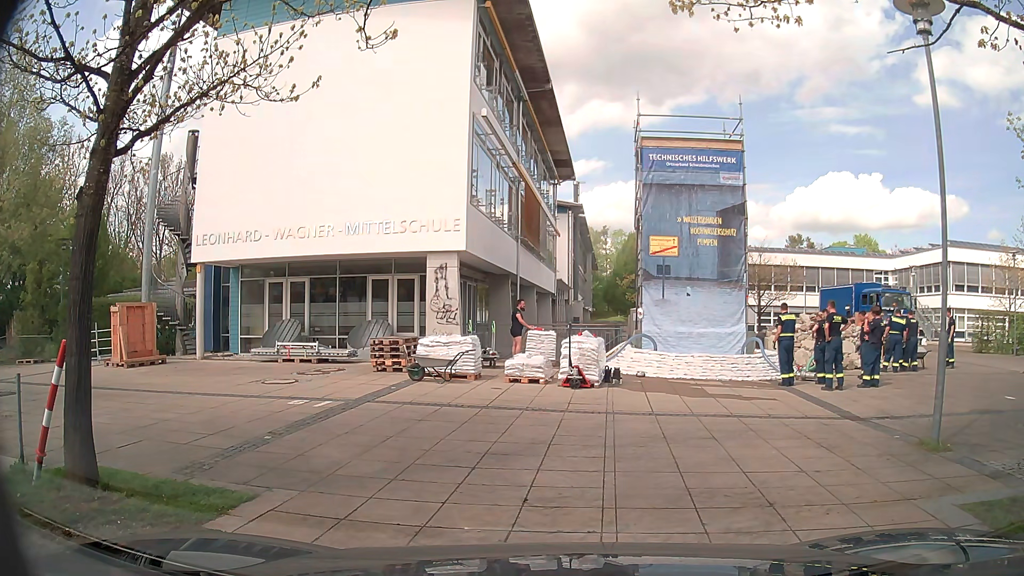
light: Day
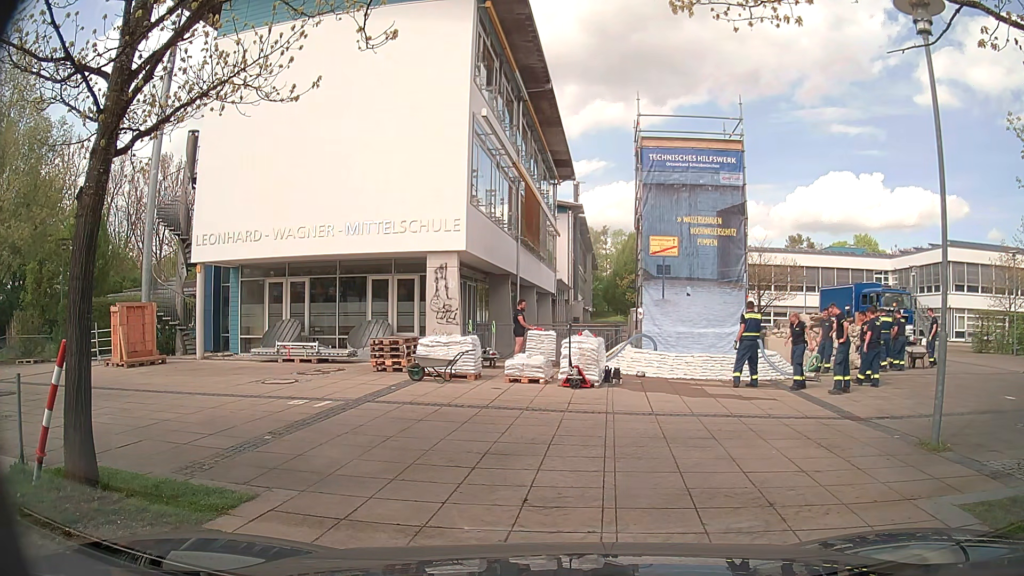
(0.0, 0.0) m; 0°
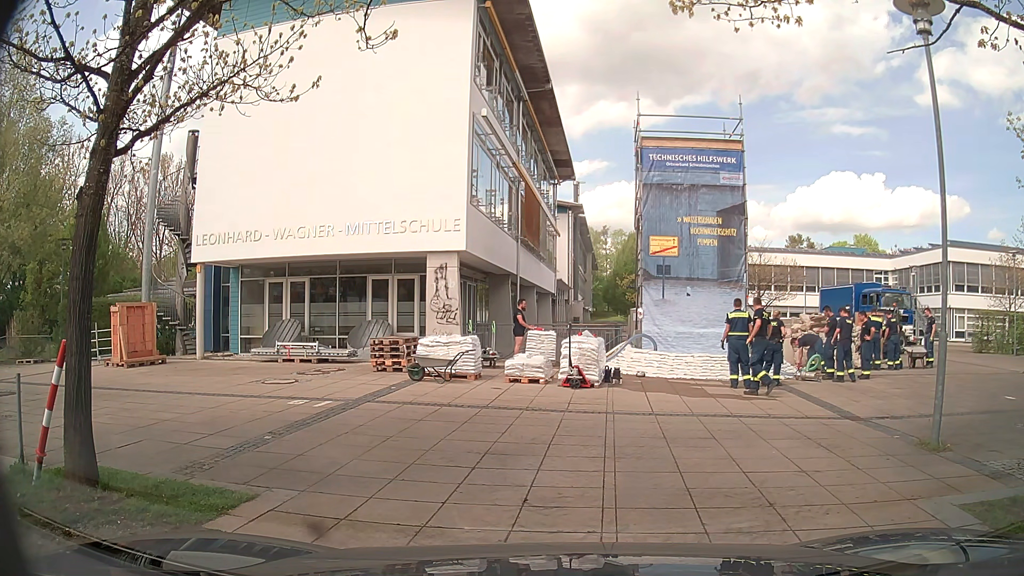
(0.0, 0.0) m; 0°
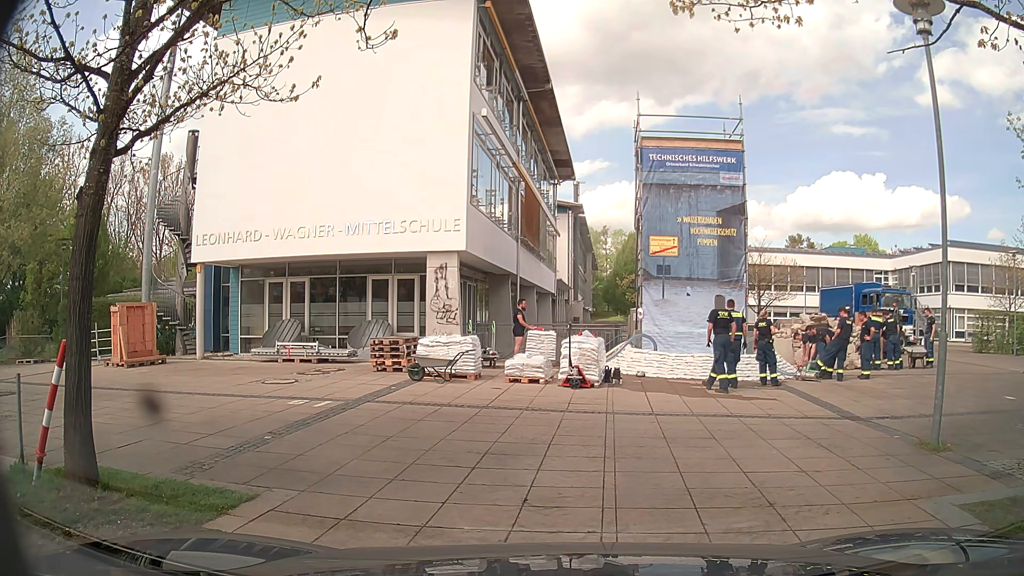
(0.0, 0.0) m; 0°
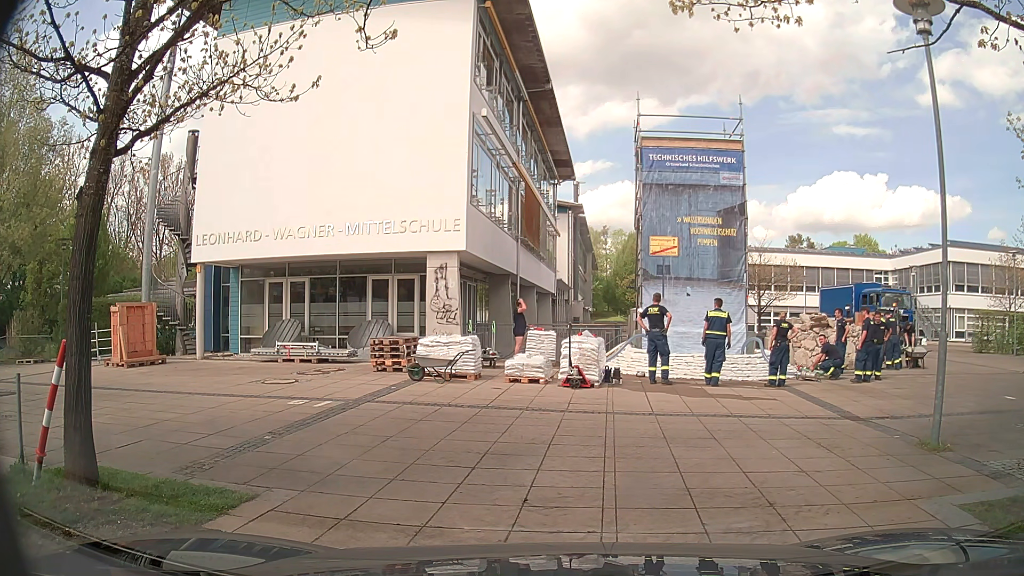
(0.0, 0.0) m; 0°
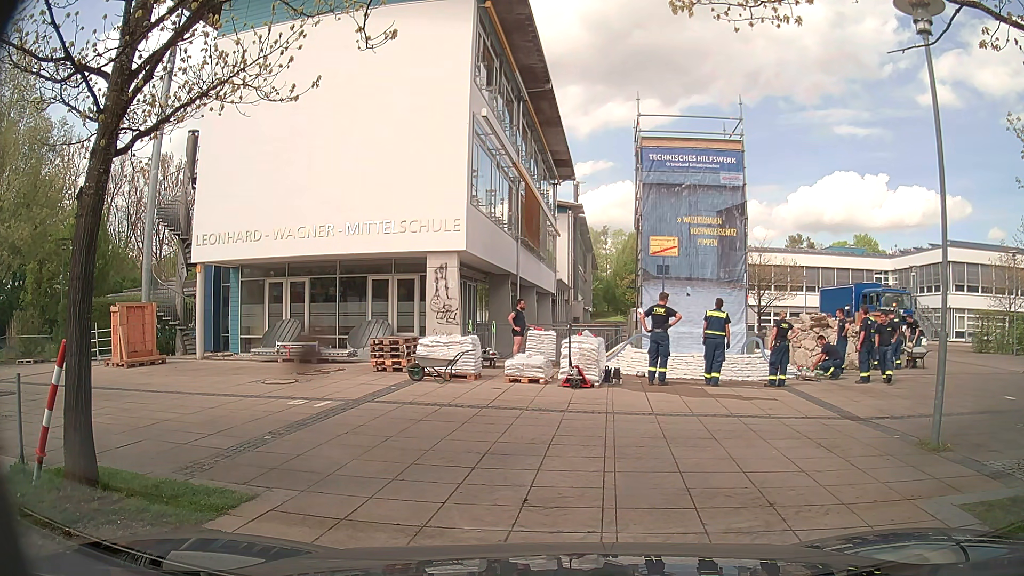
(0.0, 0.0) m; 0°
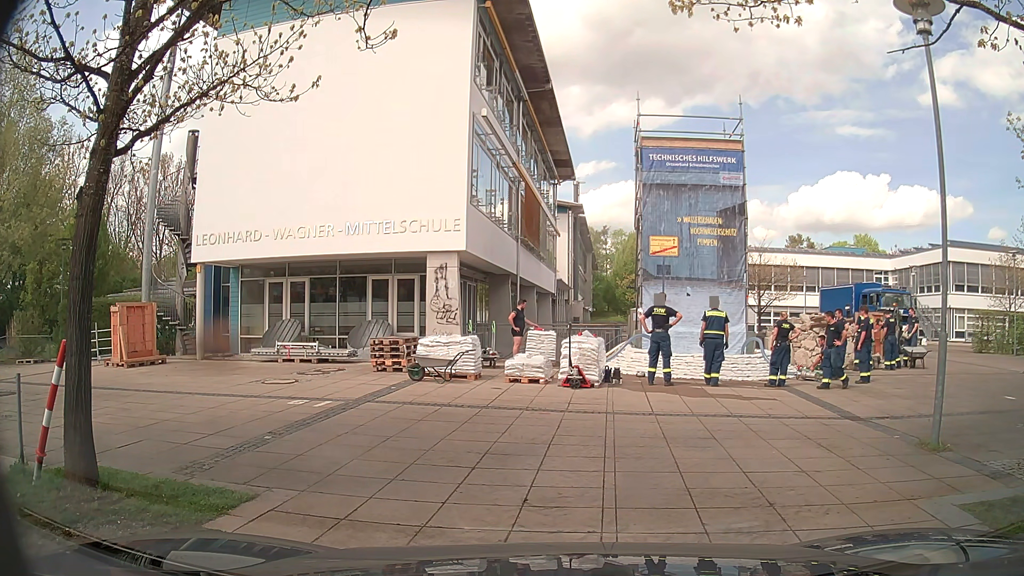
(0.0, 0.0) m; 0°
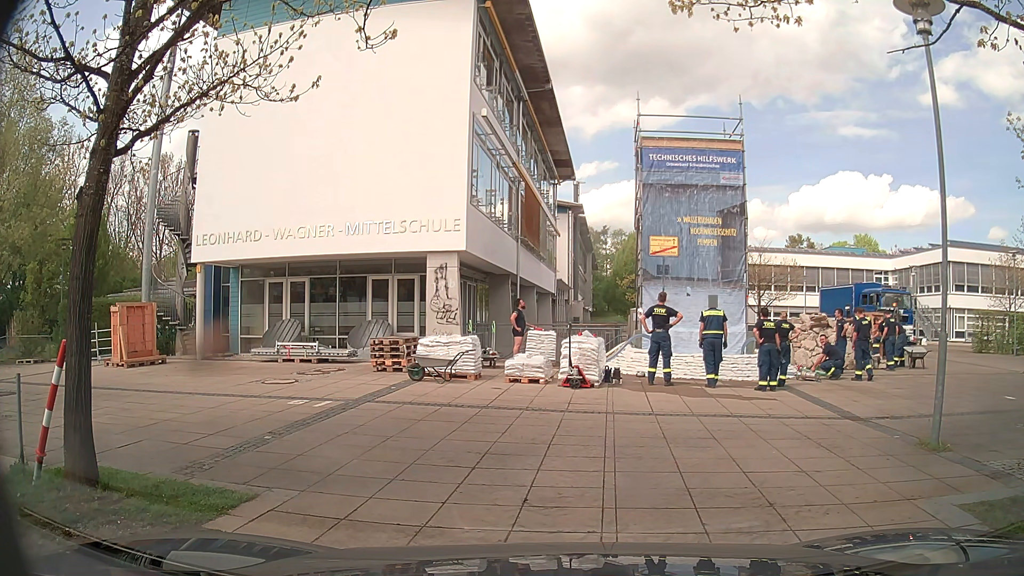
(0.0, 0.0) m; 0°
